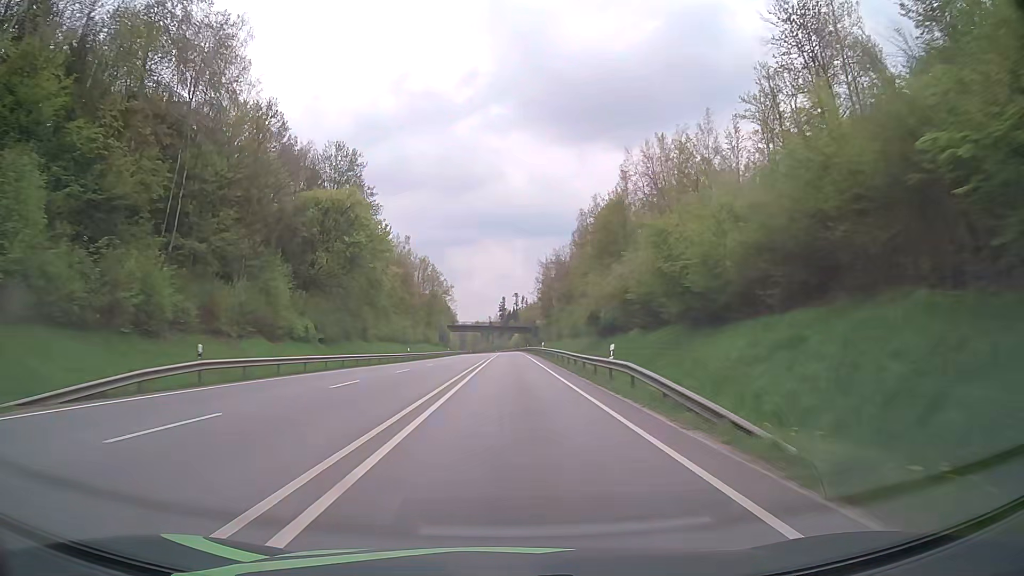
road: primary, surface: asphalt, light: Day
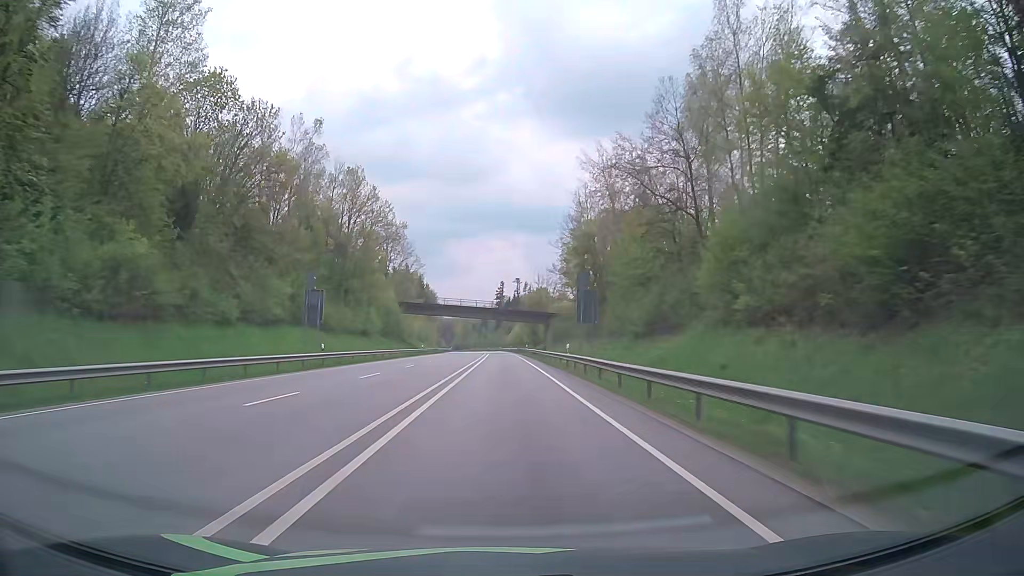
(0.0, +79.3) m; 0°
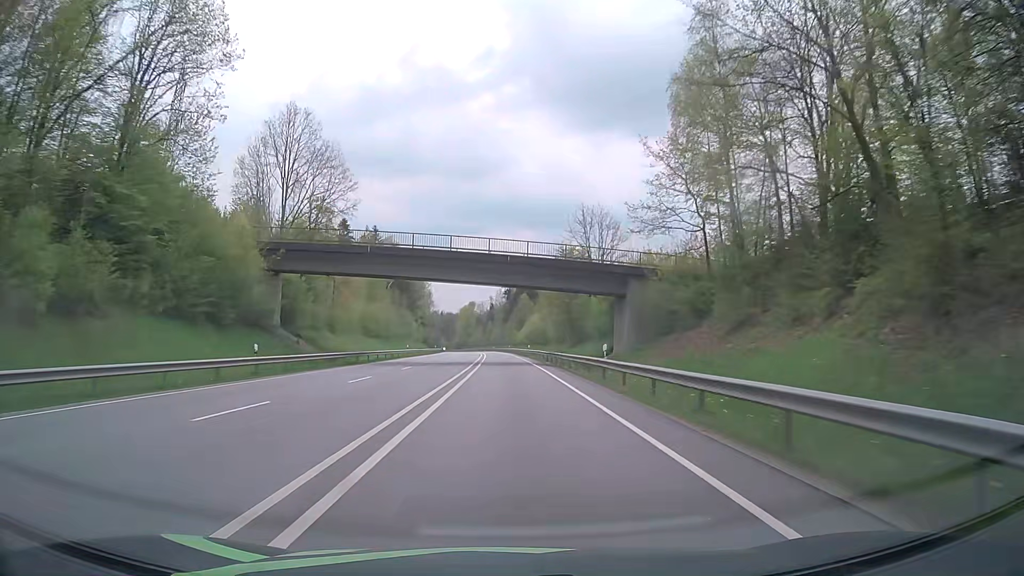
(-0.5, +63.5) m; -1°
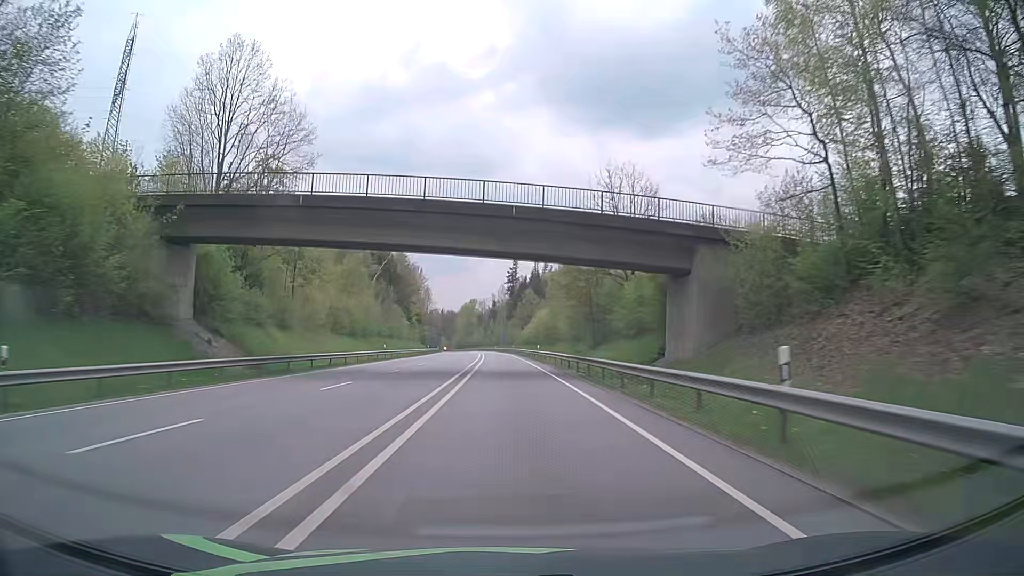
(0.0, +15.9) m; 0°
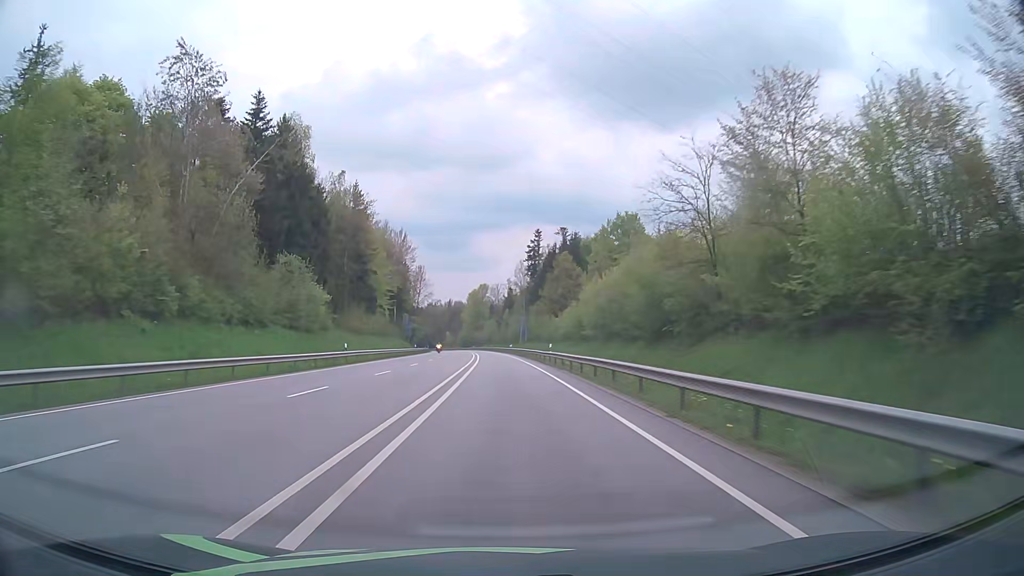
(-0.9, +63.5) m; -2°
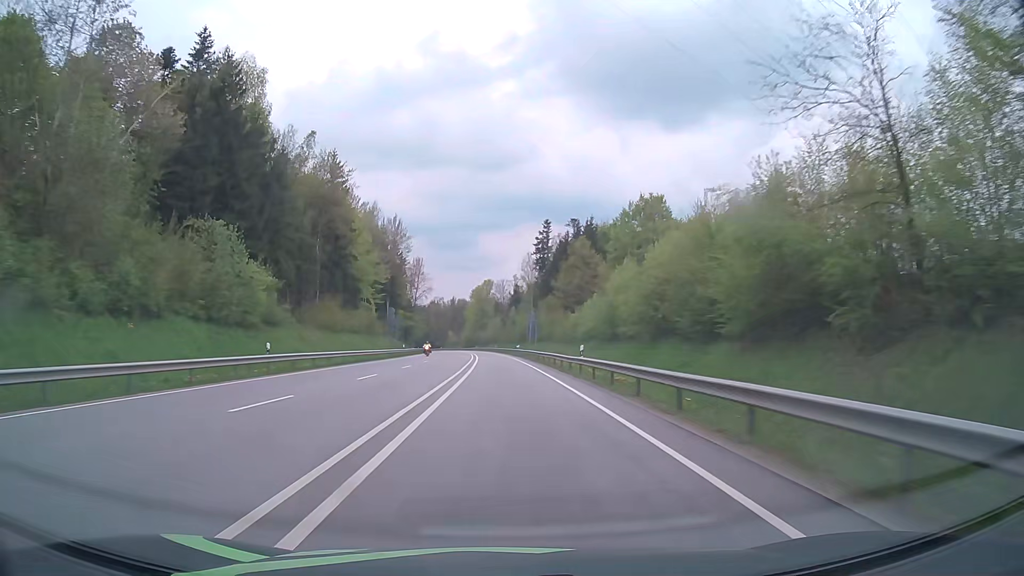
(0.0, +15.9) m; 0°
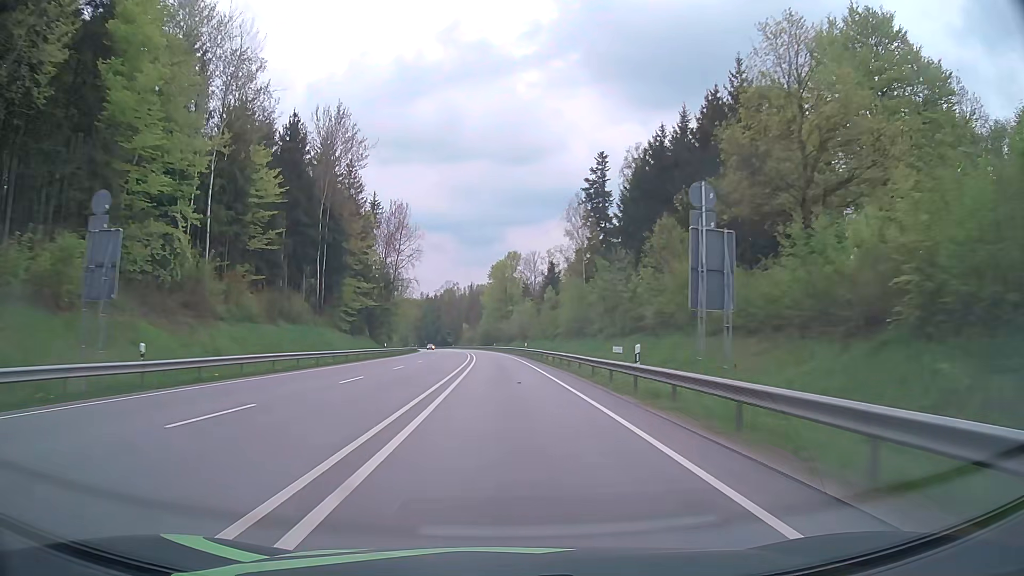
(-1.2, +63.5) m; -2°
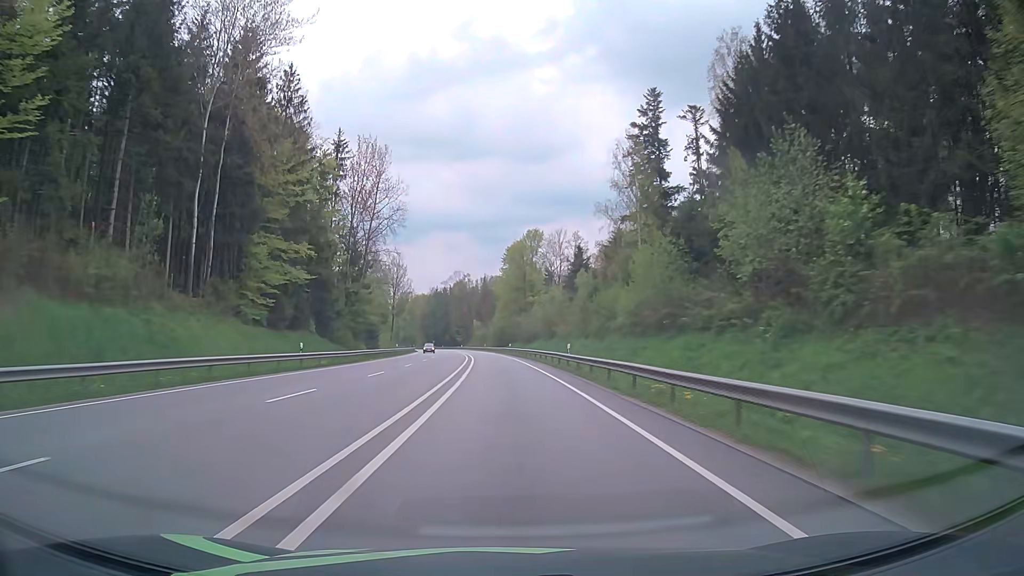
(-0.4, +31.7) m; -1°
(0, +10) (0, +20) (0, +30) (-1, +40) (-1, +50) (-2, +60) (-2, +70) (-3, +80) (-4, +90) (-4, +100) m
